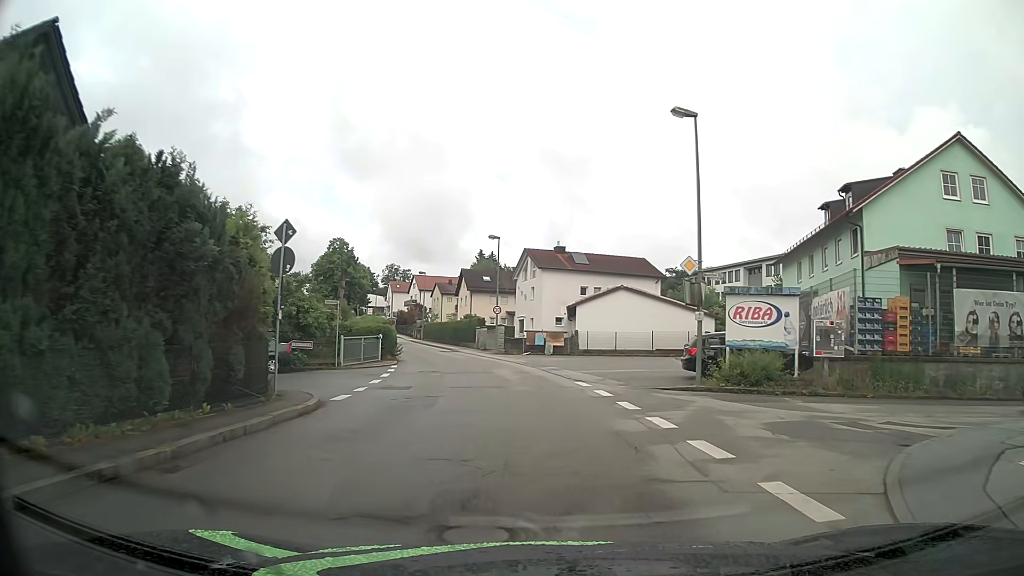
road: unclassified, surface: asphalt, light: Day
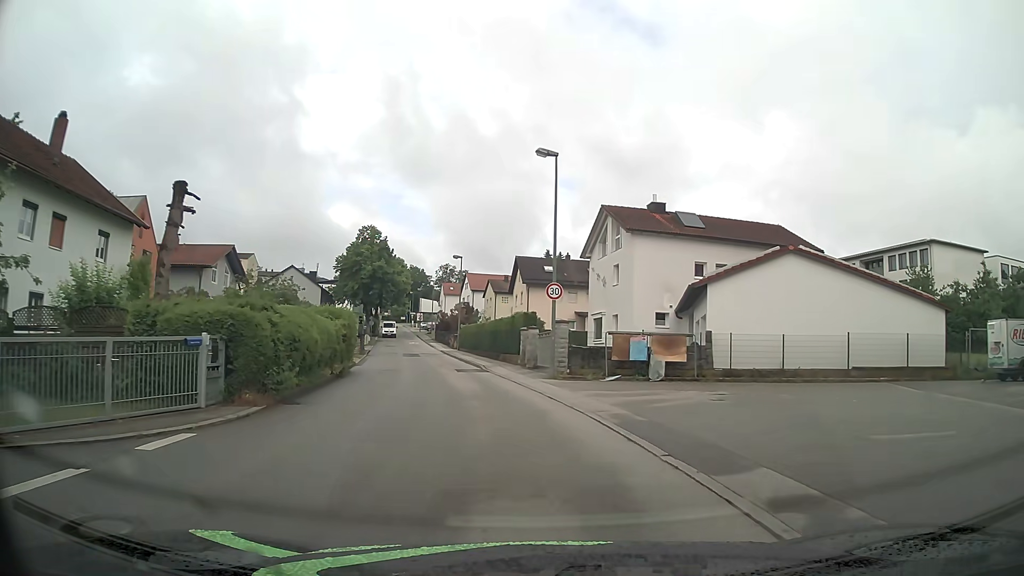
(-0.6, +23.0) m; -6°
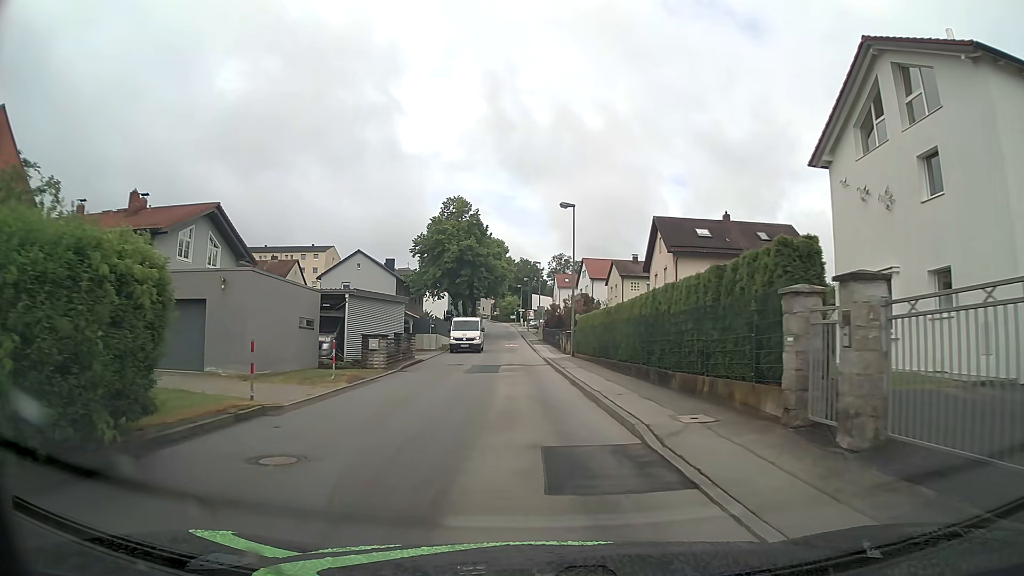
(-2.0, +22.8) m; -10°
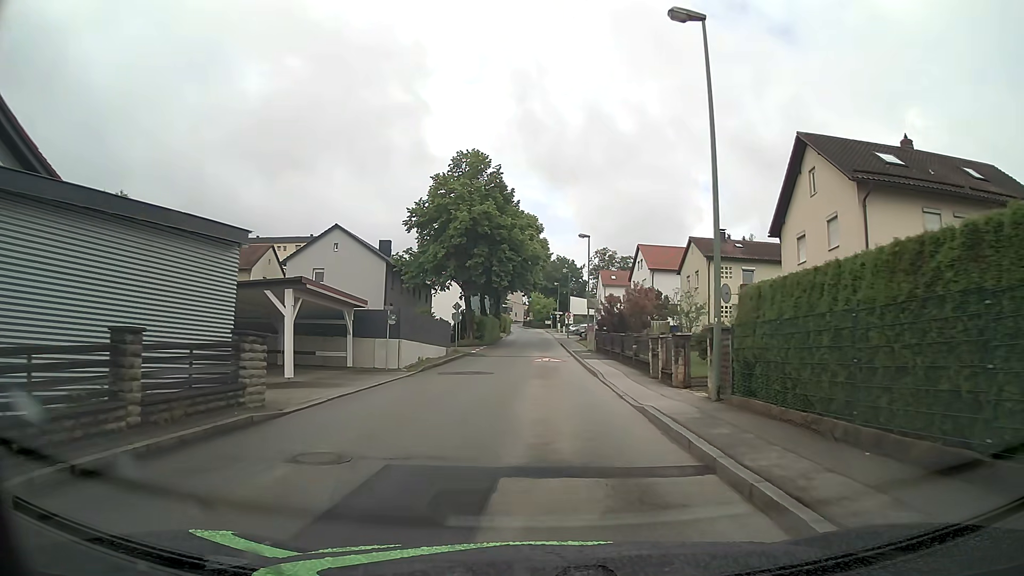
(-0.8, +23.0) m; -3°
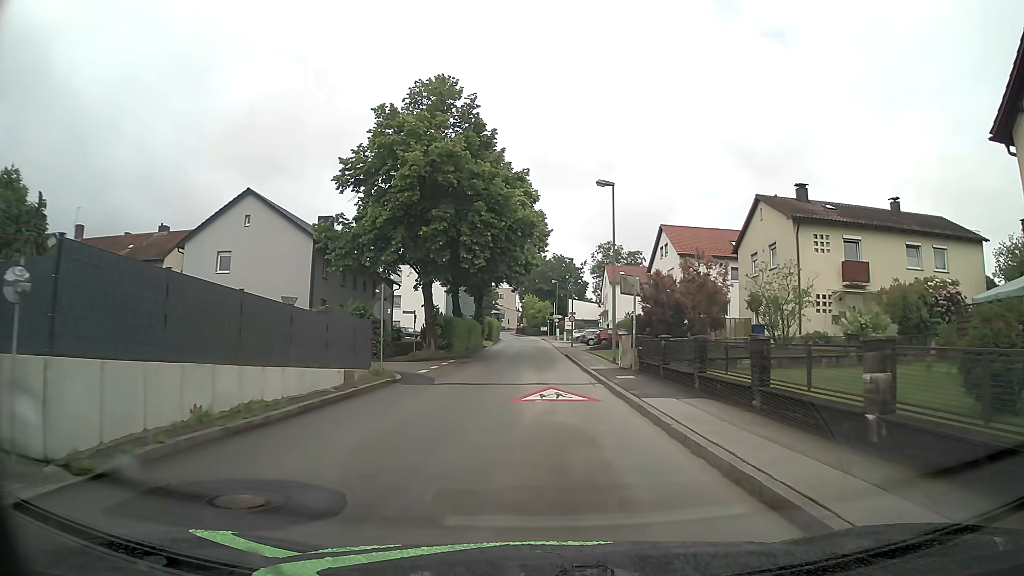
(-0.1, +18.3) m; +1°
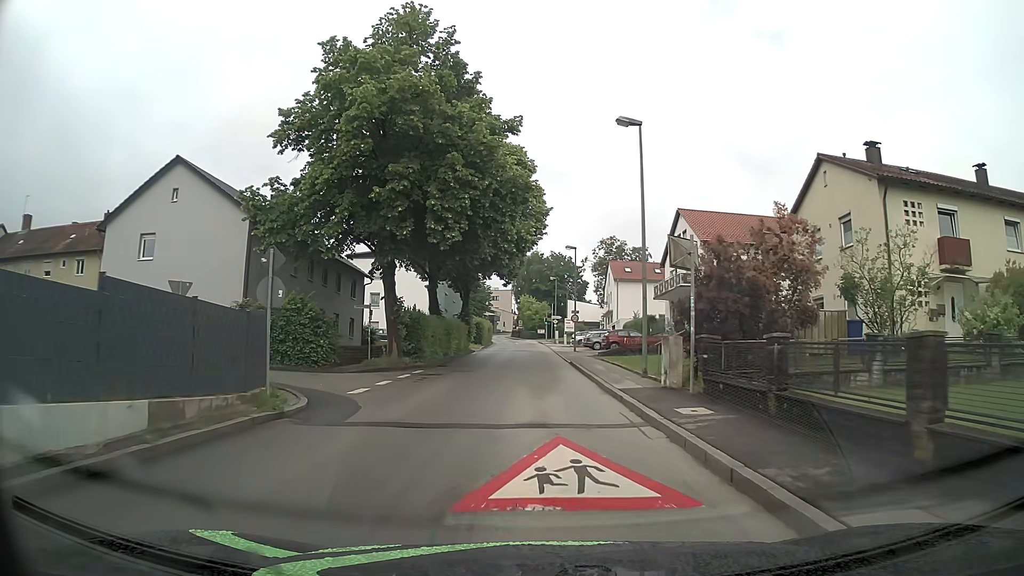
(0.0, +9.1) m; 0°
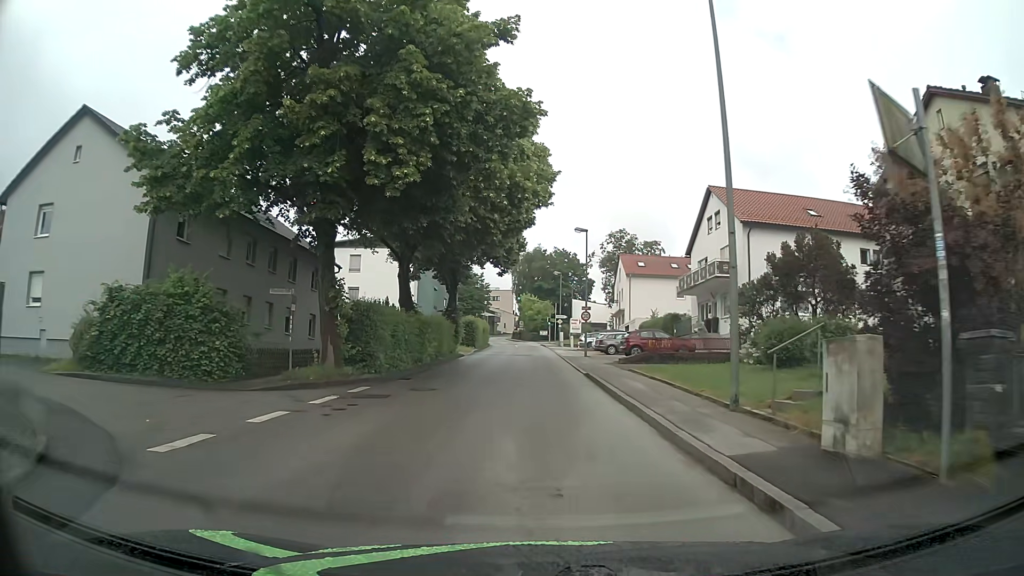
(0.0, +9.1) m; 0°
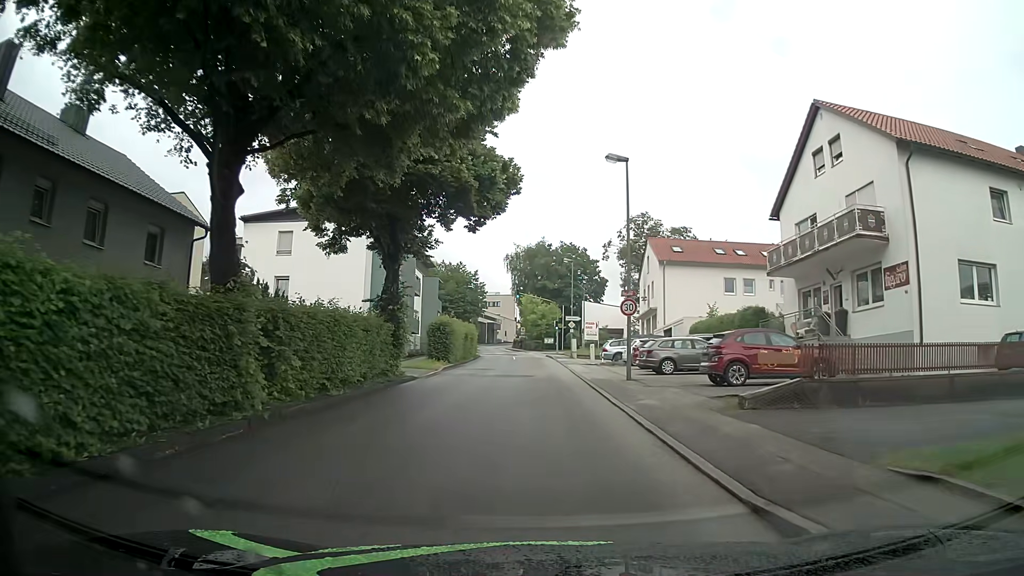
(-0.1, +18.1) m; 0°
(0, +10) (0, +20) (0, +30) (-1, +40) (-1, +50) (-1, +60) (-2, +70) (-3, +80) (-4, +90) (-6, +100) m
